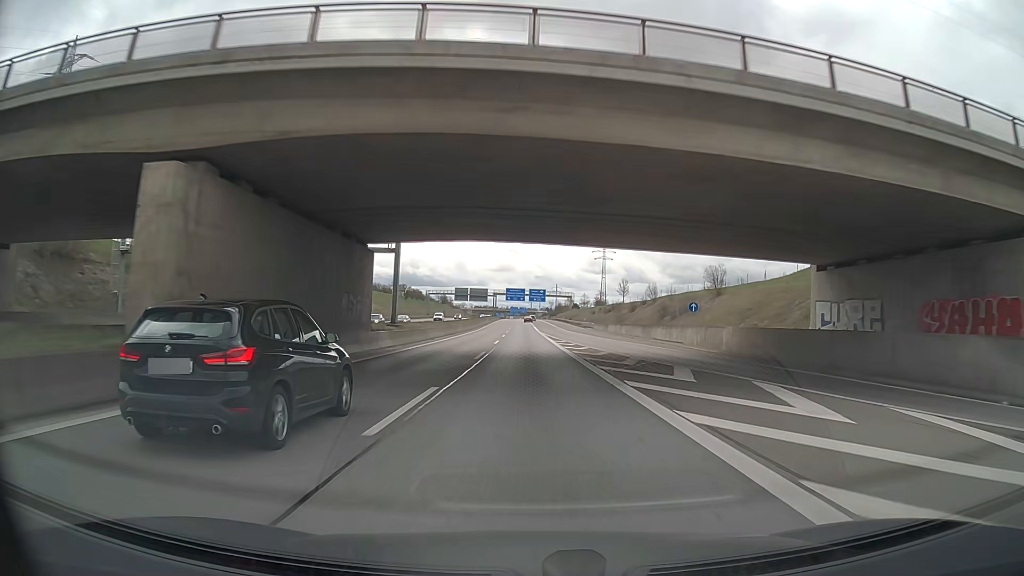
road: motorway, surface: asphalt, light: Day
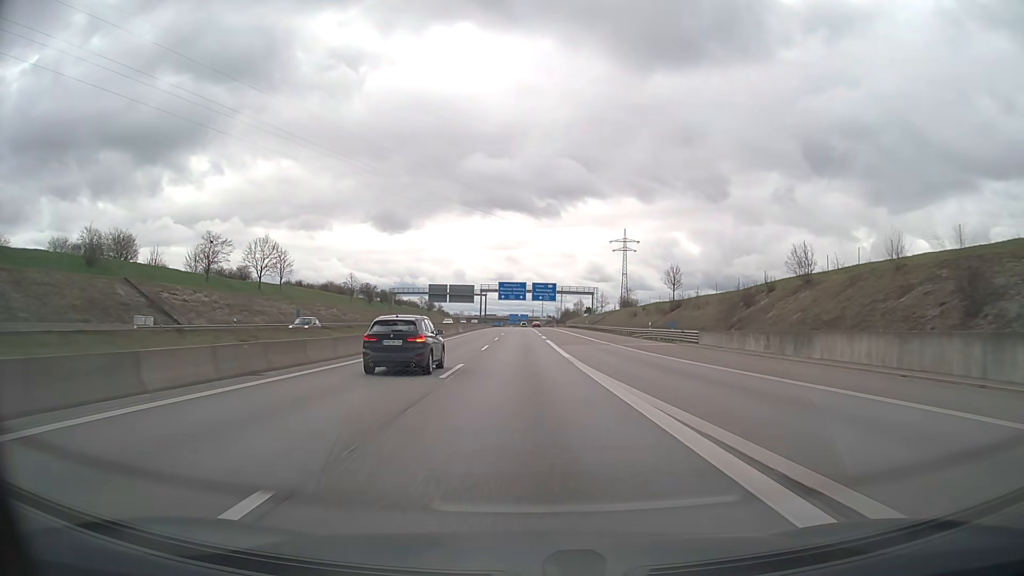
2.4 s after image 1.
(0.0, +63.2) m; 0°
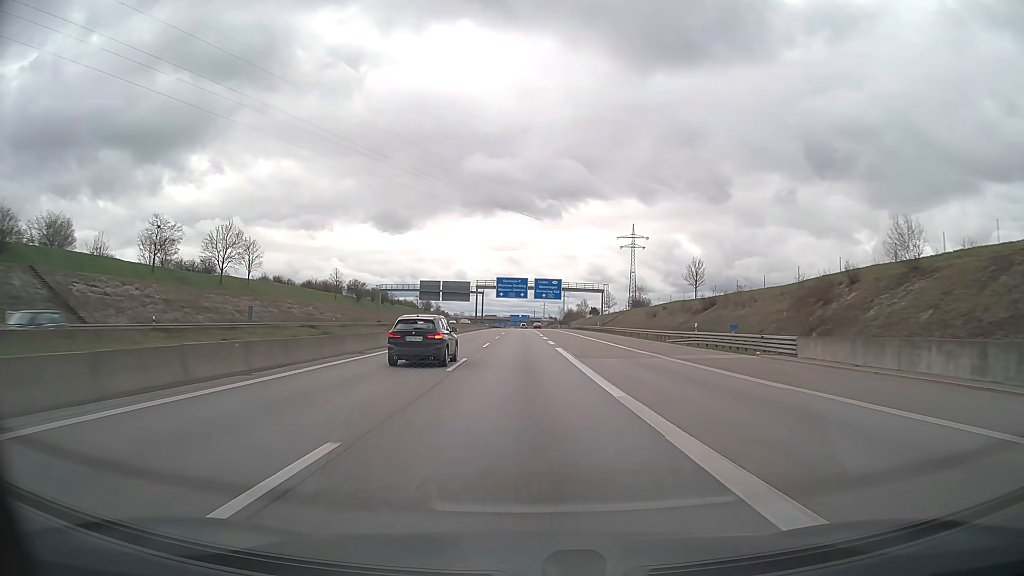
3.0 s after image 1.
(0.0, +15.7) m; 0°
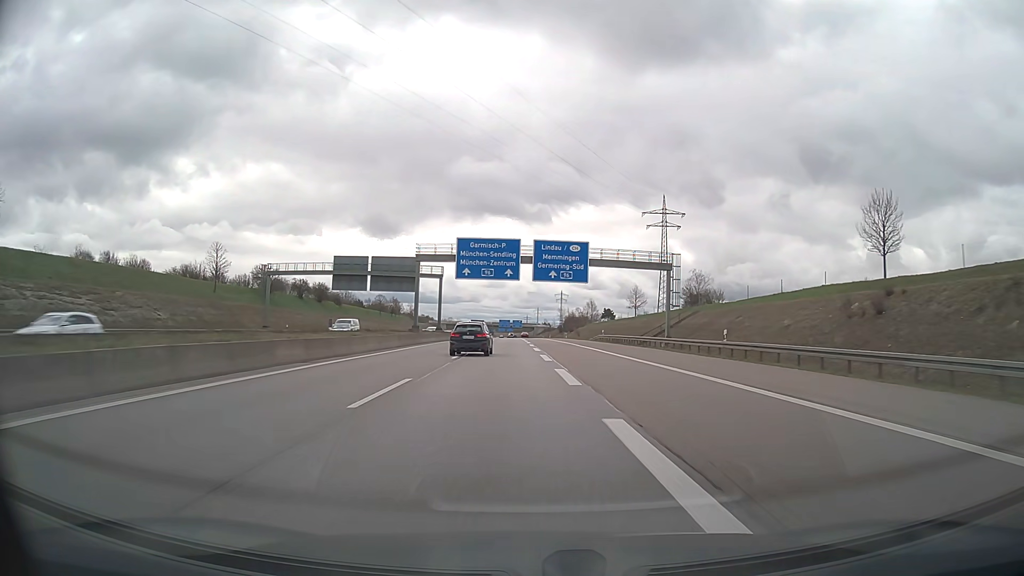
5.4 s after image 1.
(+0.1, +62.9) m; +1°
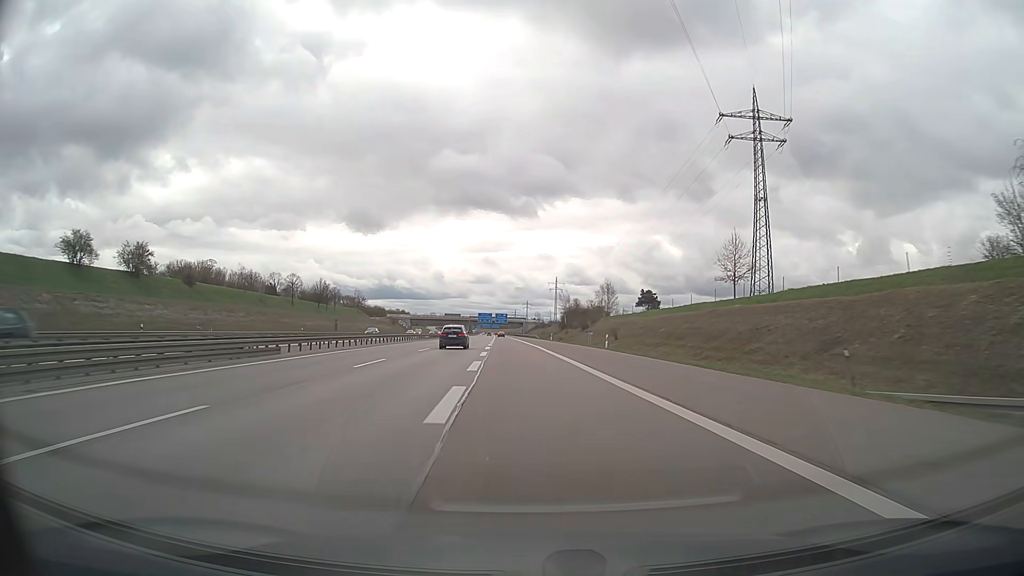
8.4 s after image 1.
(+0.9, +78.7) m; +1°
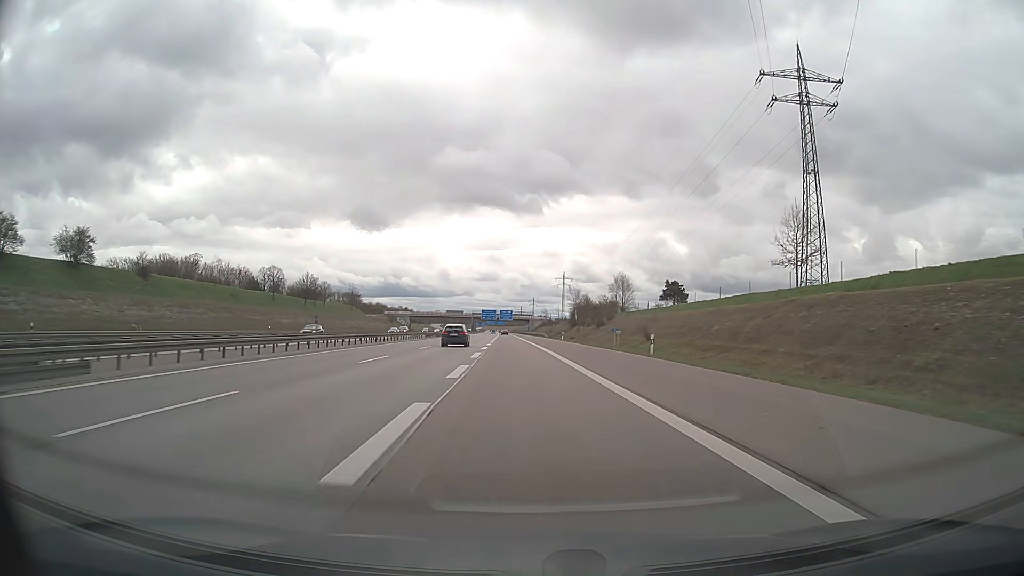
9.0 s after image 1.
(0.0, +15.8) m; 0°
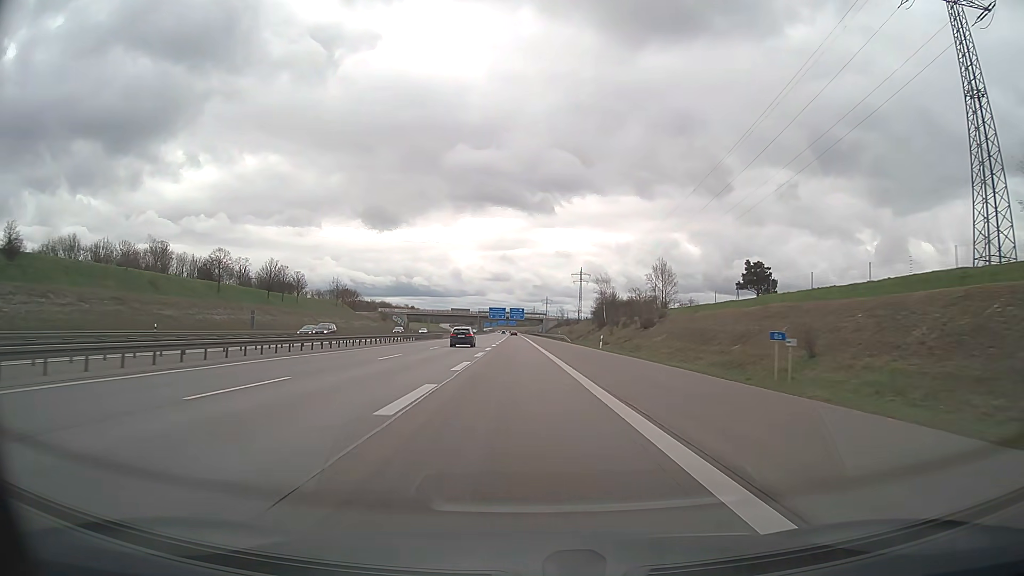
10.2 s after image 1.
(-0.3, +31.7) m; -1°
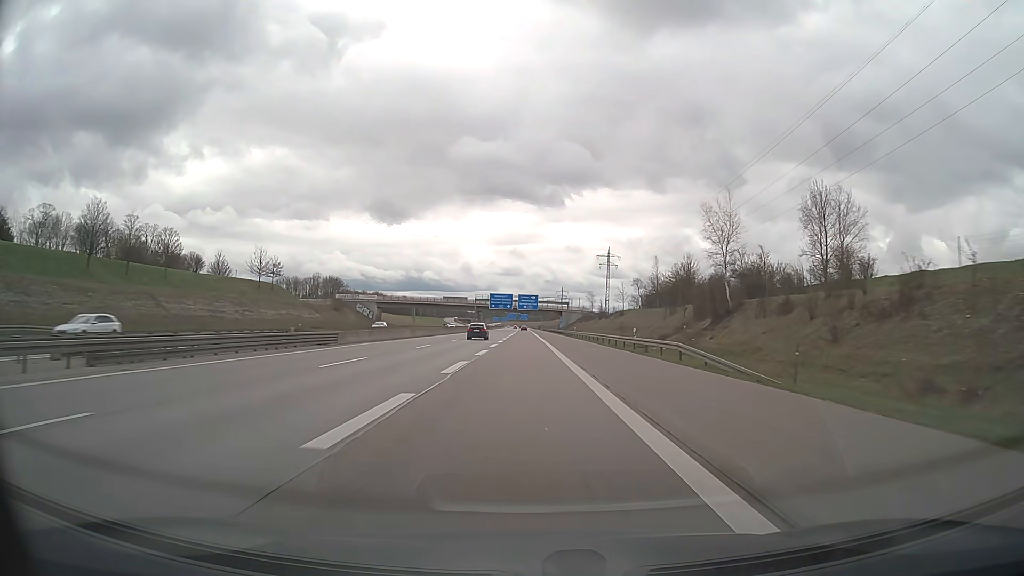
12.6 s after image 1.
(-0.7, +63.5) m; -1°
(0, +10) (0, +20) (0, +30) (0, +40) (0, +50) (0, +60) (0, +70) (0, +80) (0, +90) (0, +100) m
